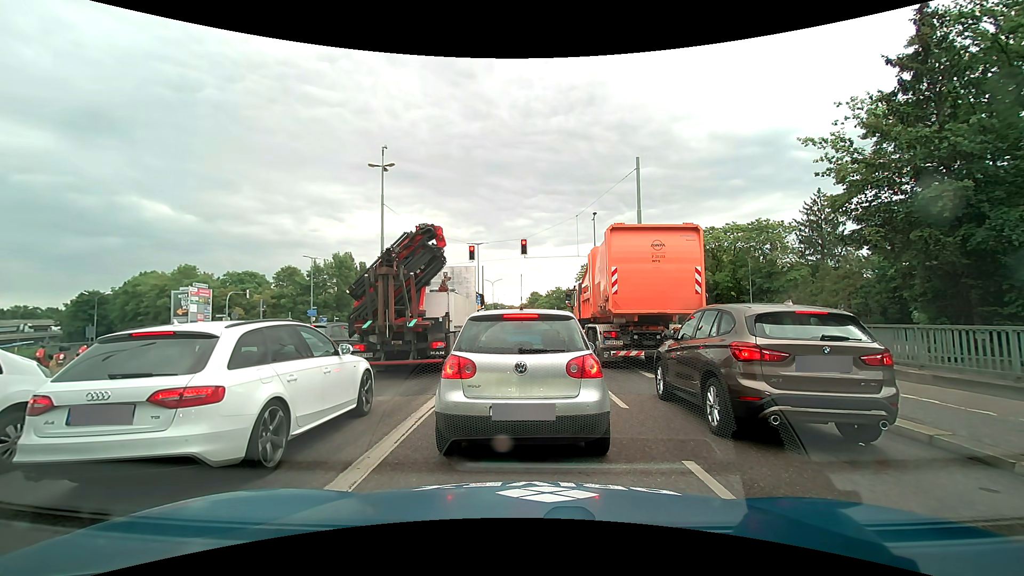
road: primary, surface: asphalt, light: Day
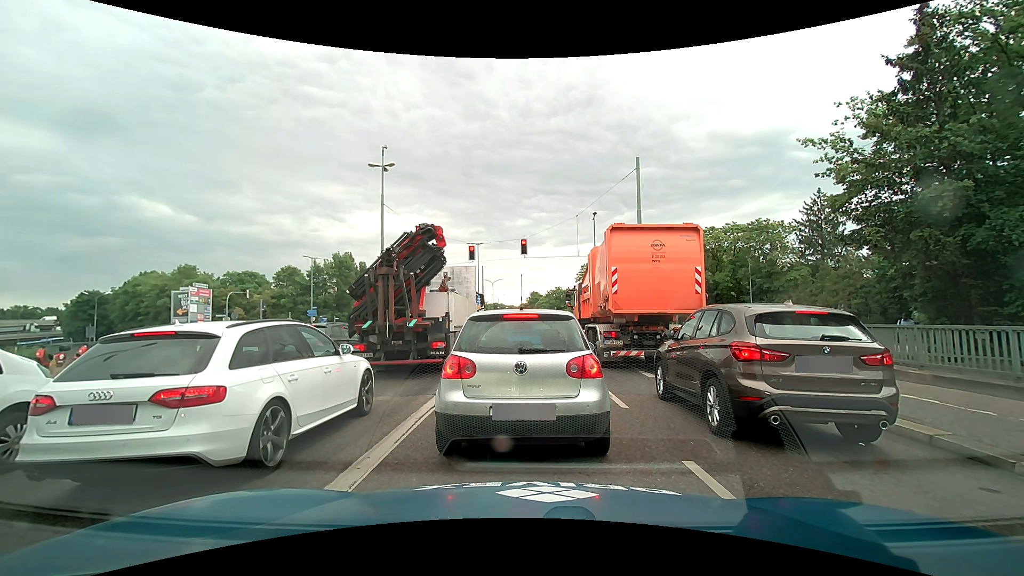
(0.0, 0.0) m; 0°
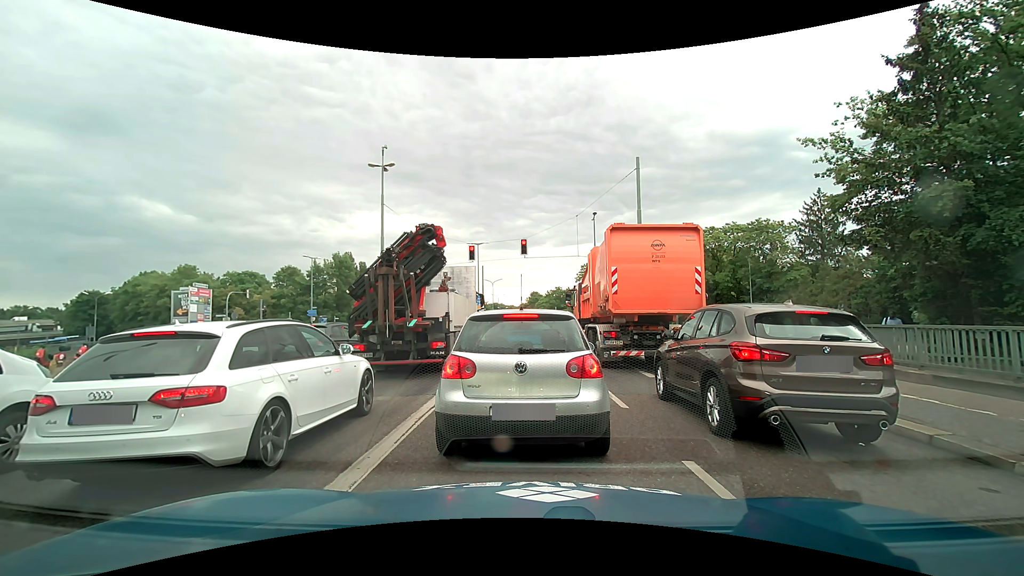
(0.0, 0.0) m; 0°
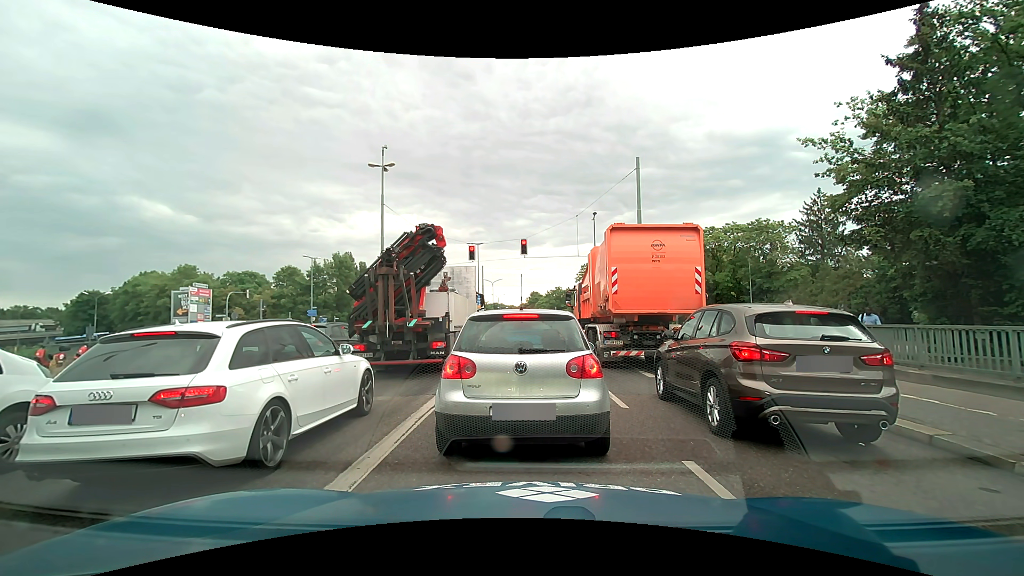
(0.0, 0.0) m; 0°
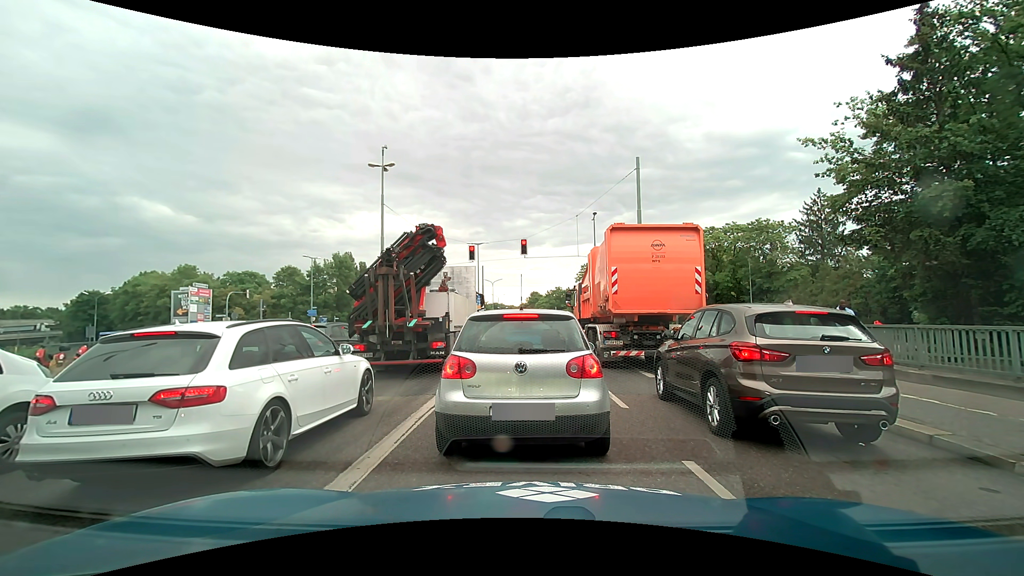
(0.0, 0.0) m; 0°
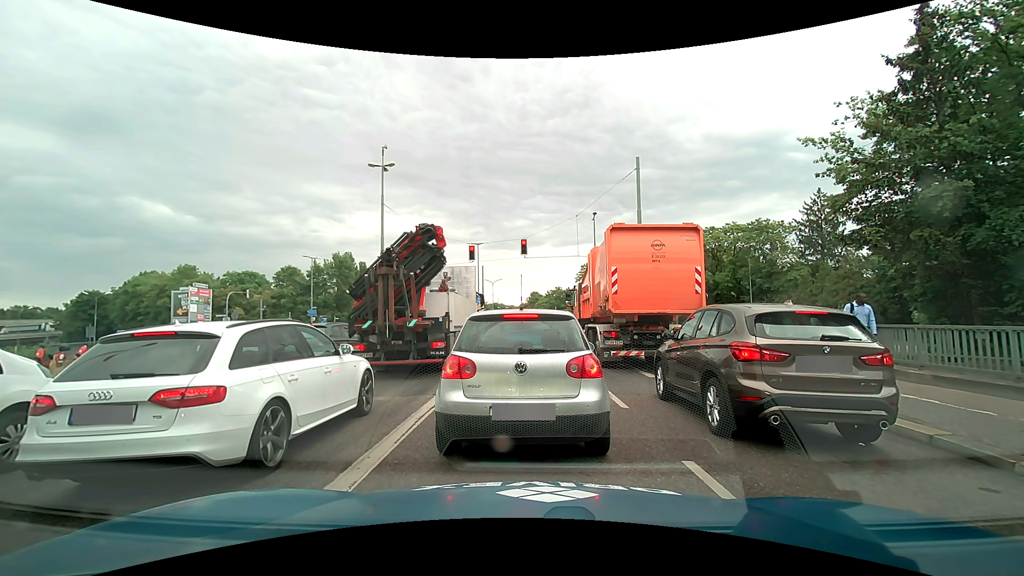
(0.0, 0.0) m; 0°
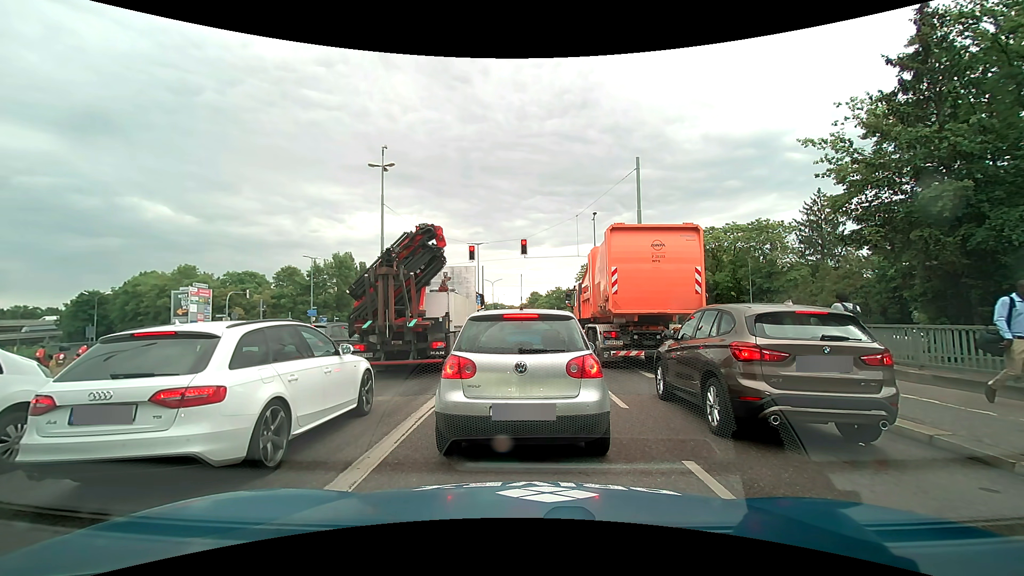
(0.0, 0.0) m; 0°
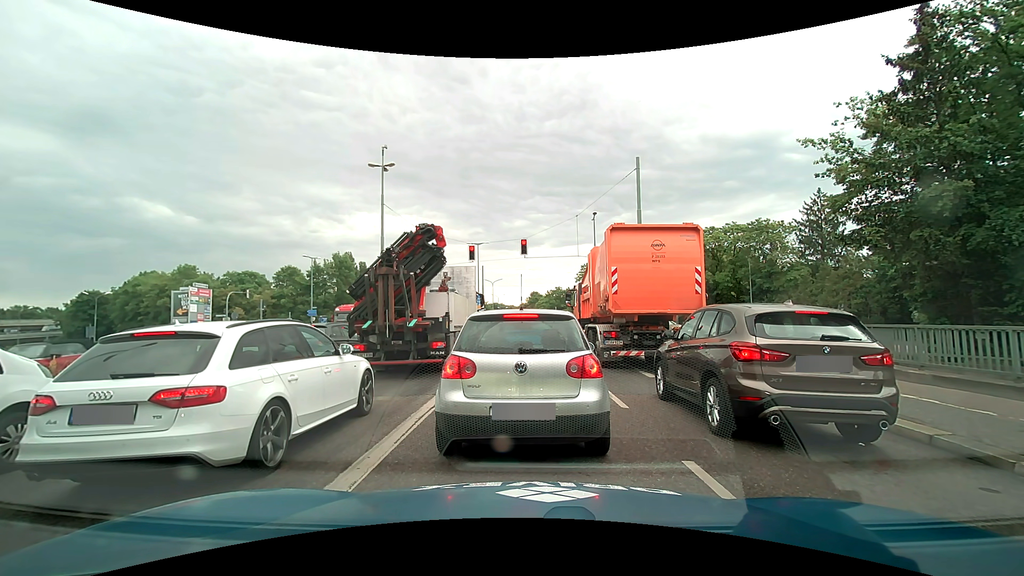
(0.0, 0.0) m; 0°
